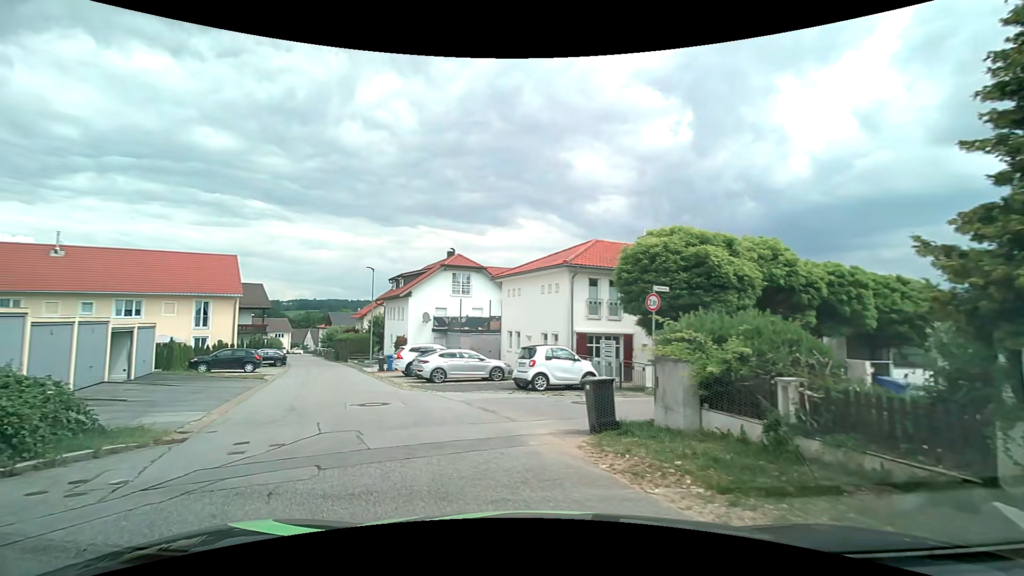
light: Day
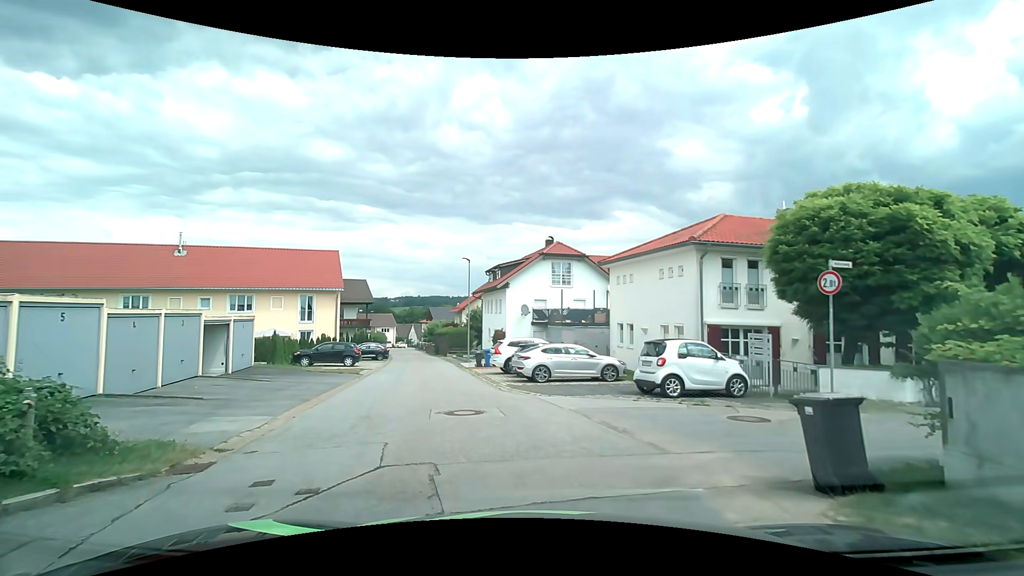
(-0.5, +3.2) m; -13°
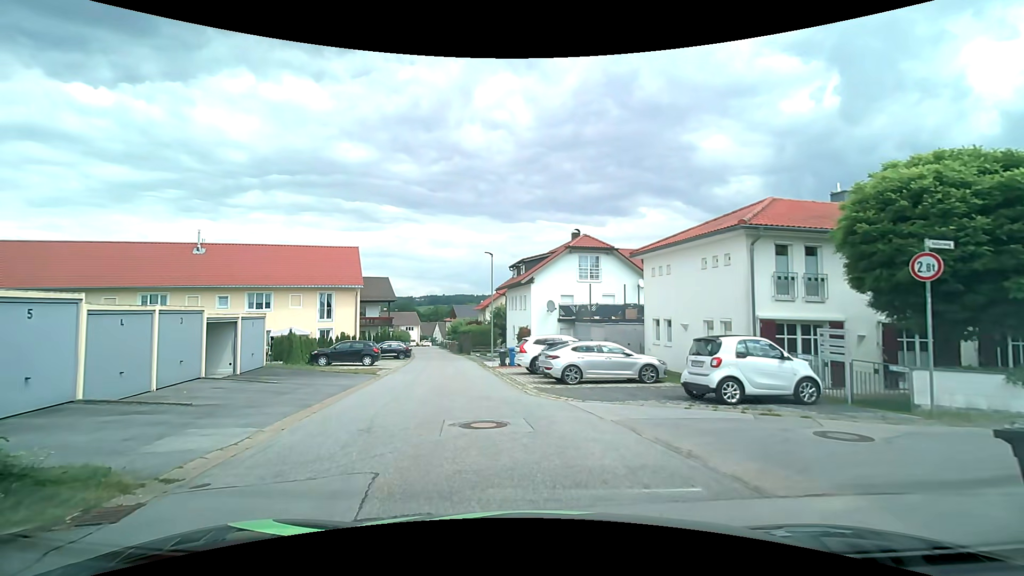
(-0.1, +1.8) m; -3°
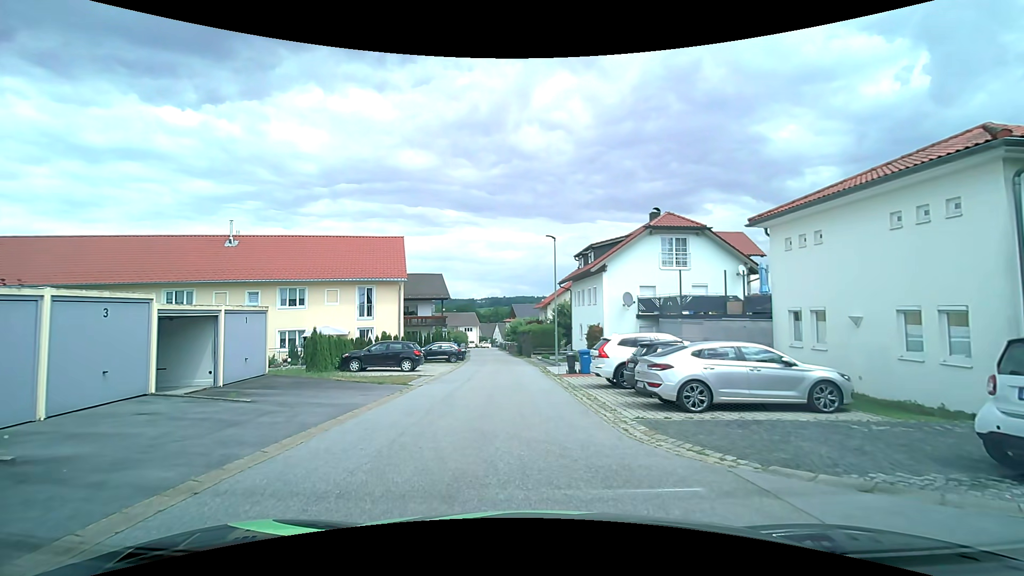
(-0.5, +6.0) m; -8°
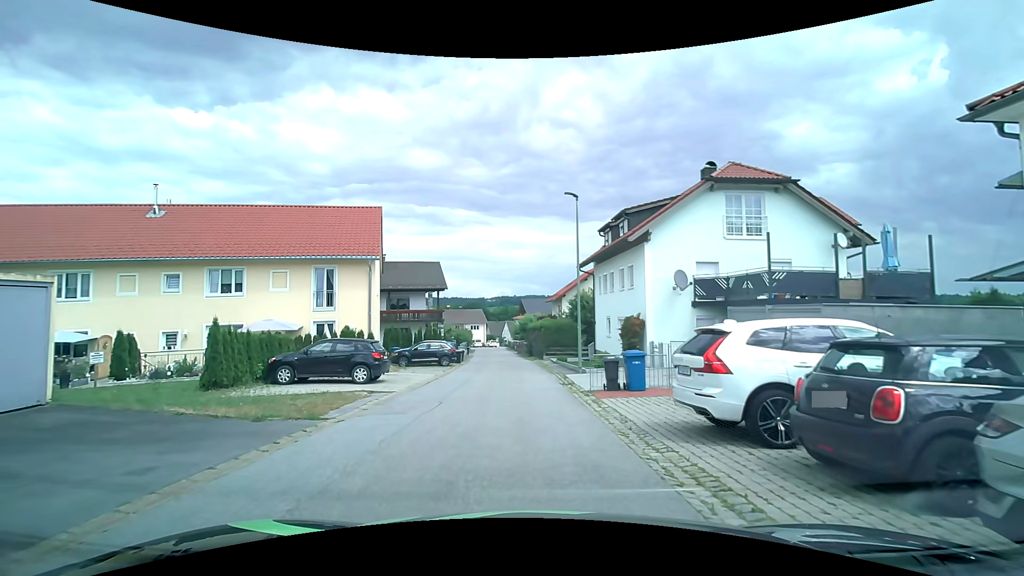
(0.0, +8.7) m; 0°
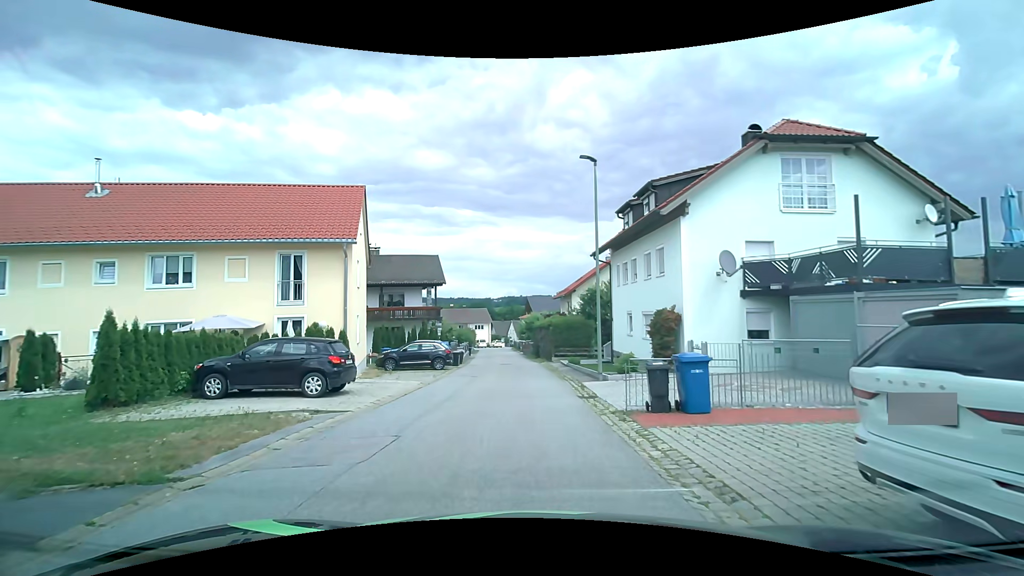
(-0.1, +4.4) m; -1°
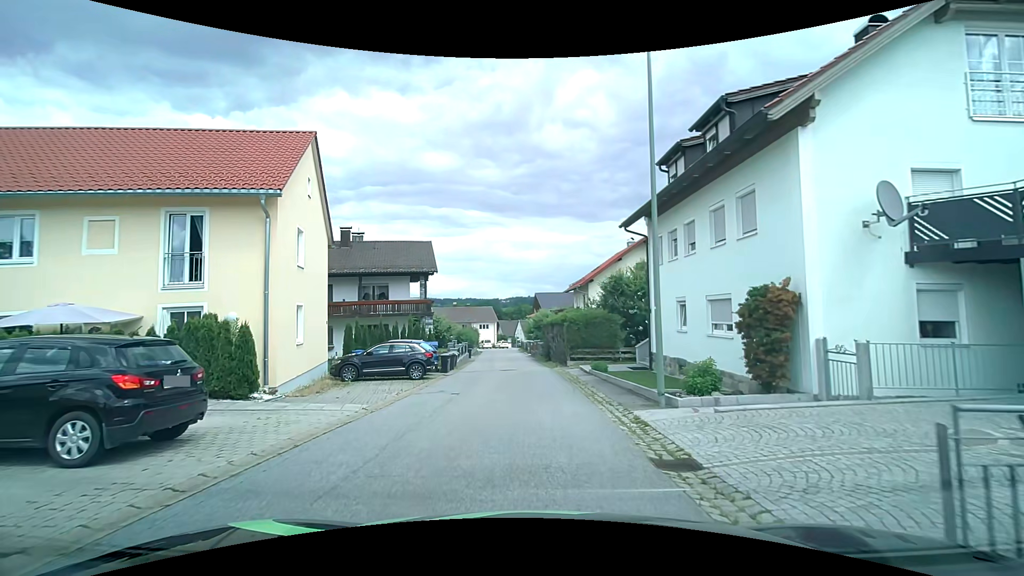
(0.0, +7.3) m; 0°
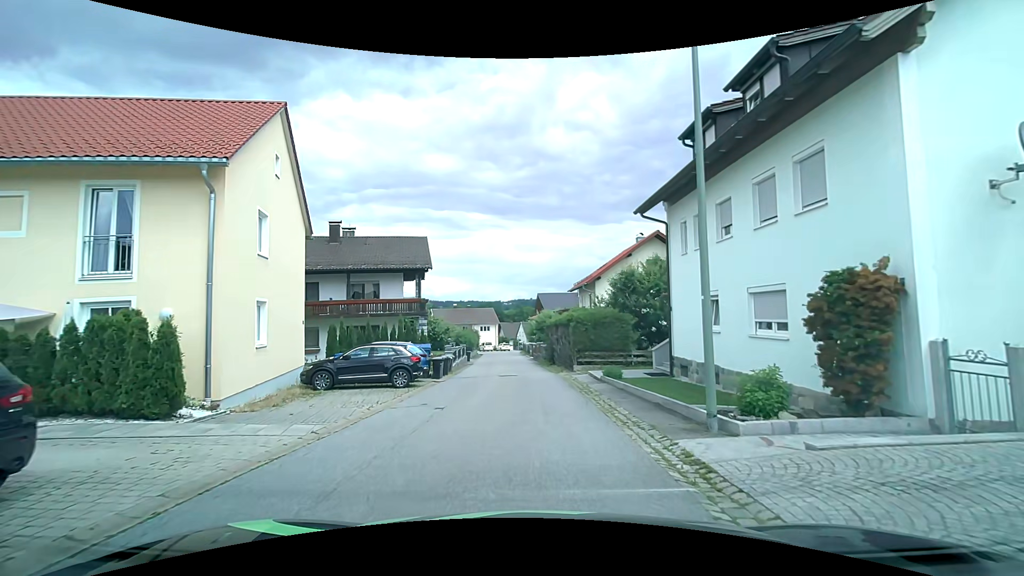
(0.0, +2.8) m; 0°
